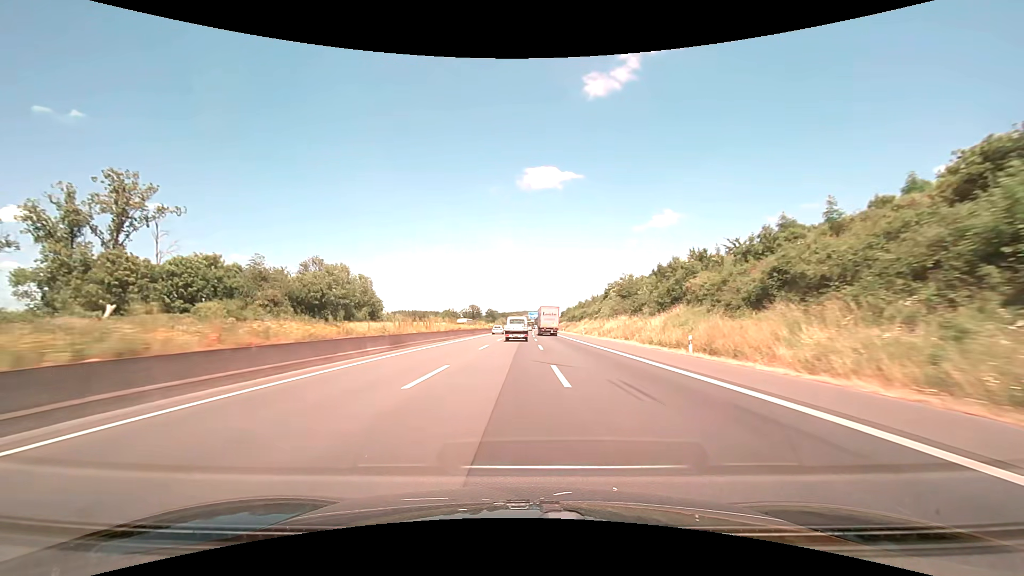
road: motorway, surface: asphalt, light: Day
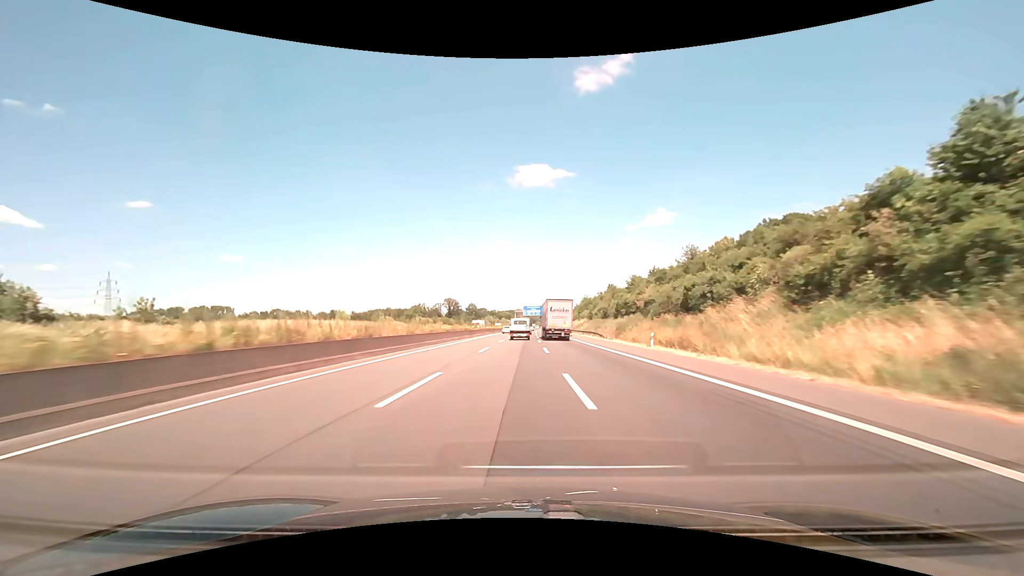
(+0.7, +92.4) m; +1°
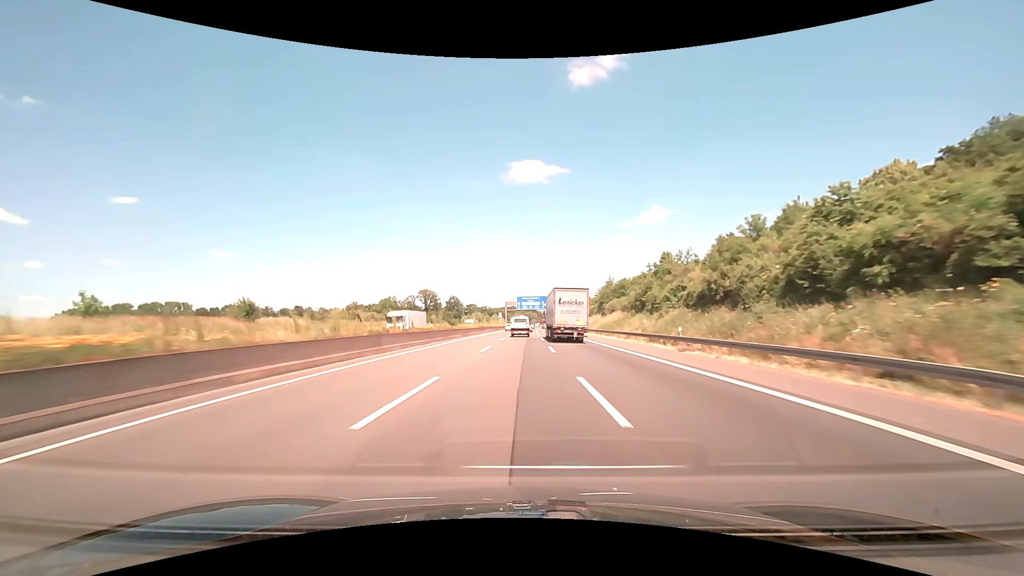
(+0.2, +55.5) m; +1°
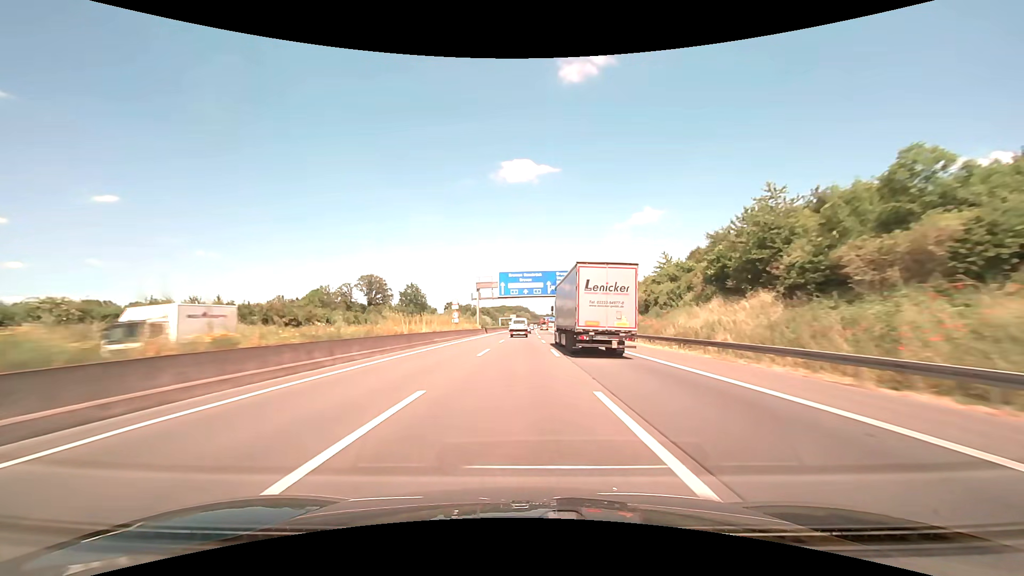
(+0.7, +73.9) m; +1°
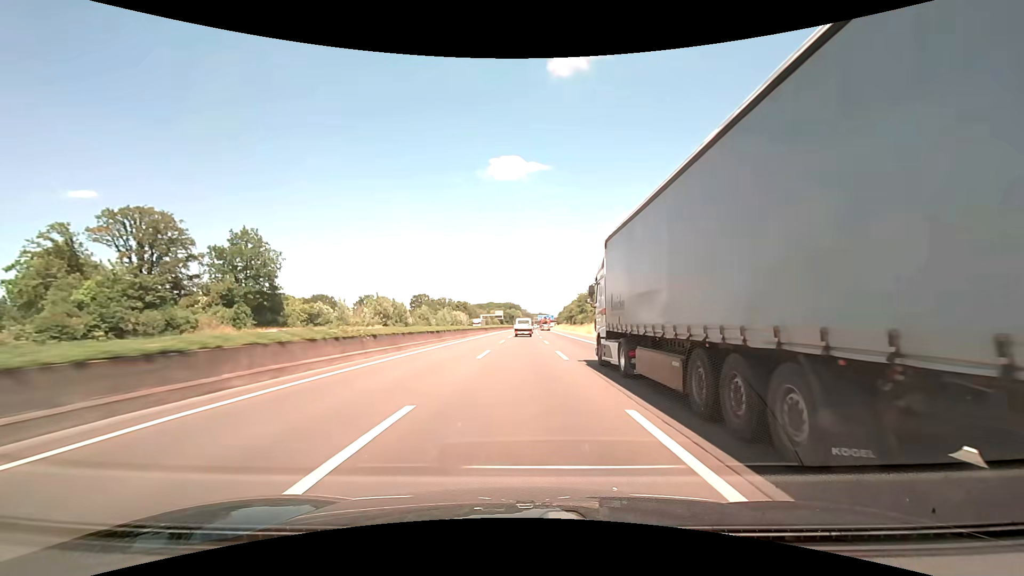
(+0.7, +91.7) m; +1°
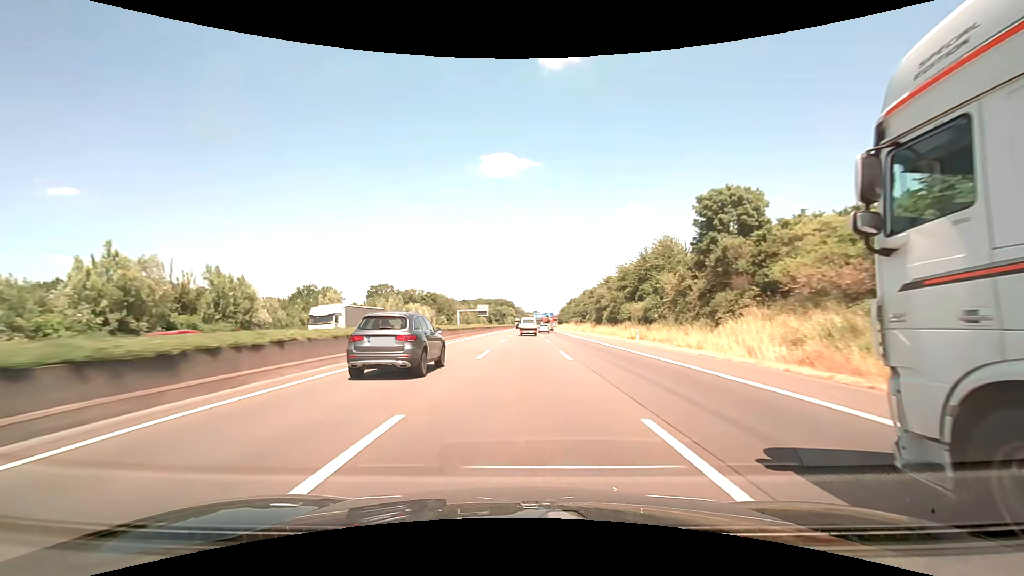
(+0.5, +72.4) m; +1°
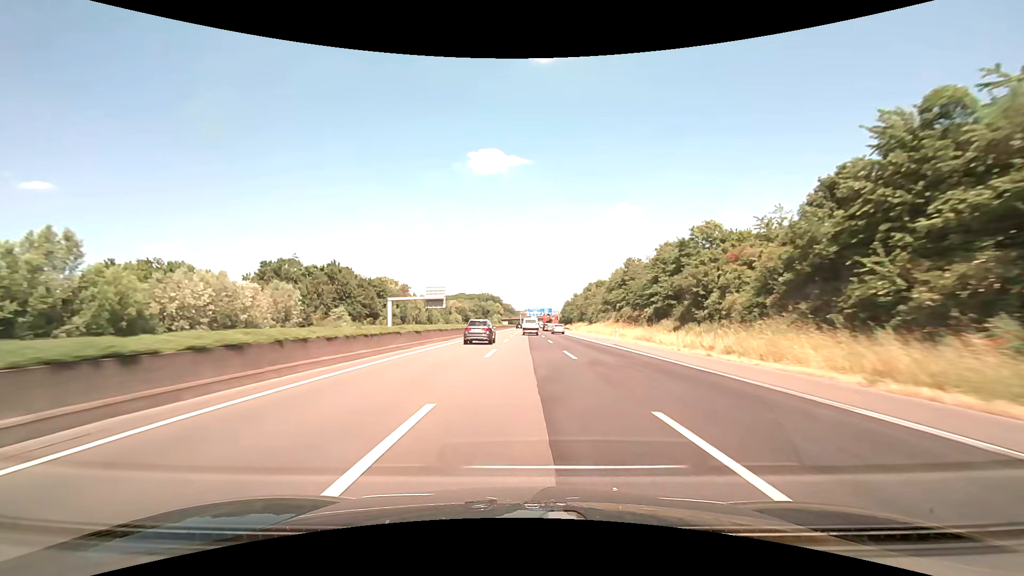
(+0.5, +88.5) m; +1°
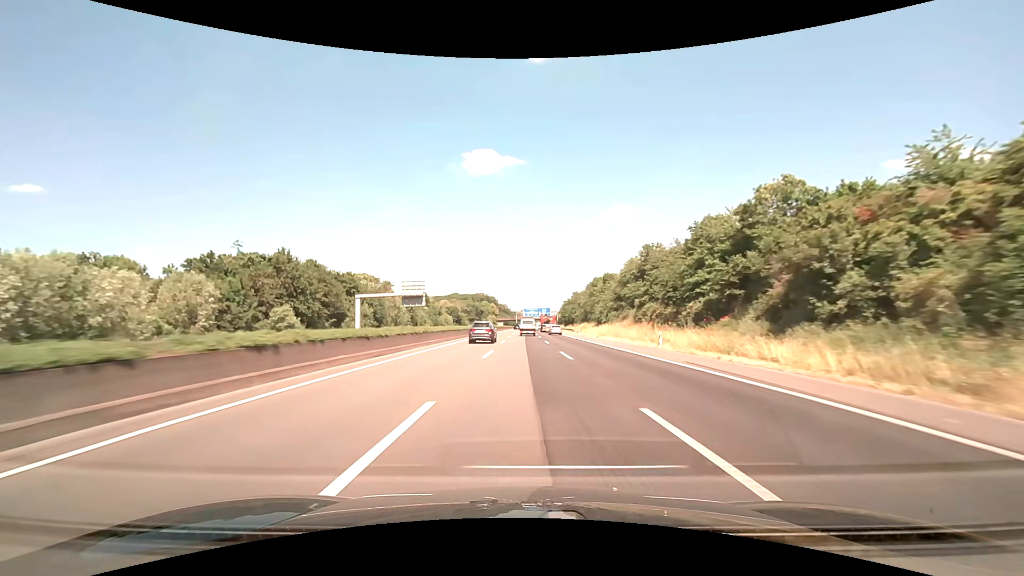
(+0.1, +17.5) m; 0°
(0, +10) (0, +20) (0, +30) (0, +40) (+1, +50) (+1, +60) (+1, +70) (+2, +80) (+2, +90) (+2, +100) m
